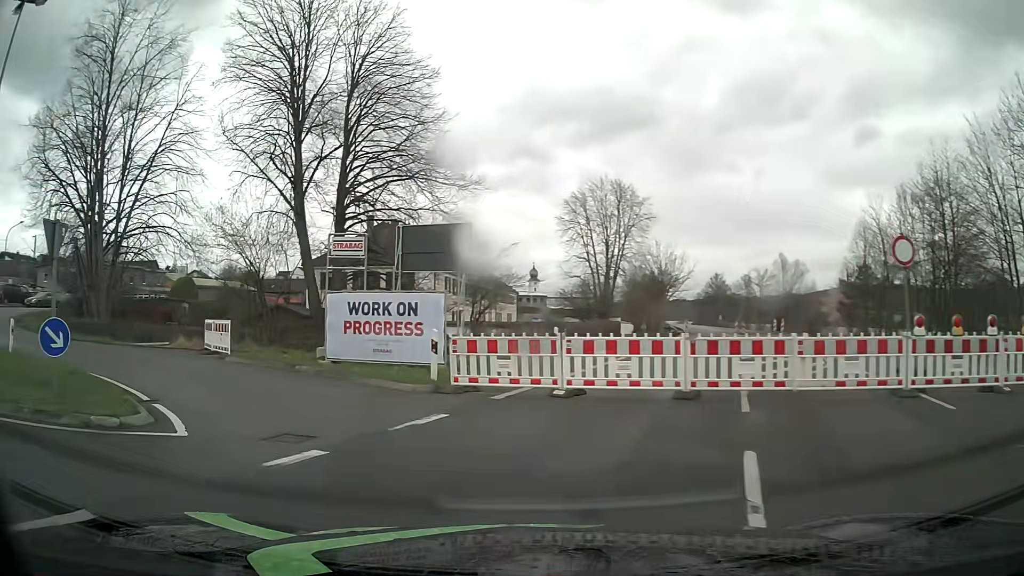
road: primary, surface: asphalt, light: Day
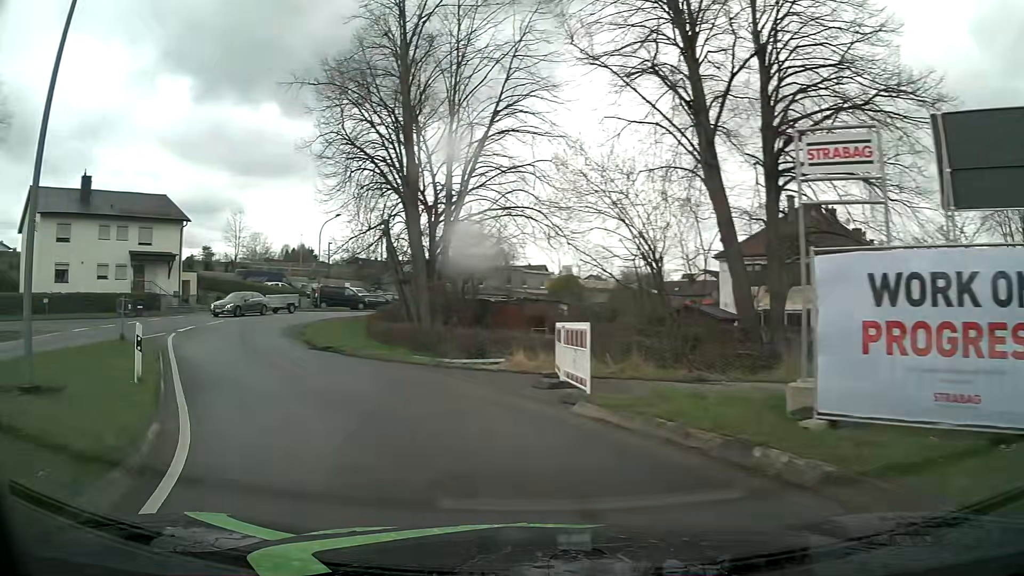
(-3.1, +10.4) m; -34°
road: unclassified
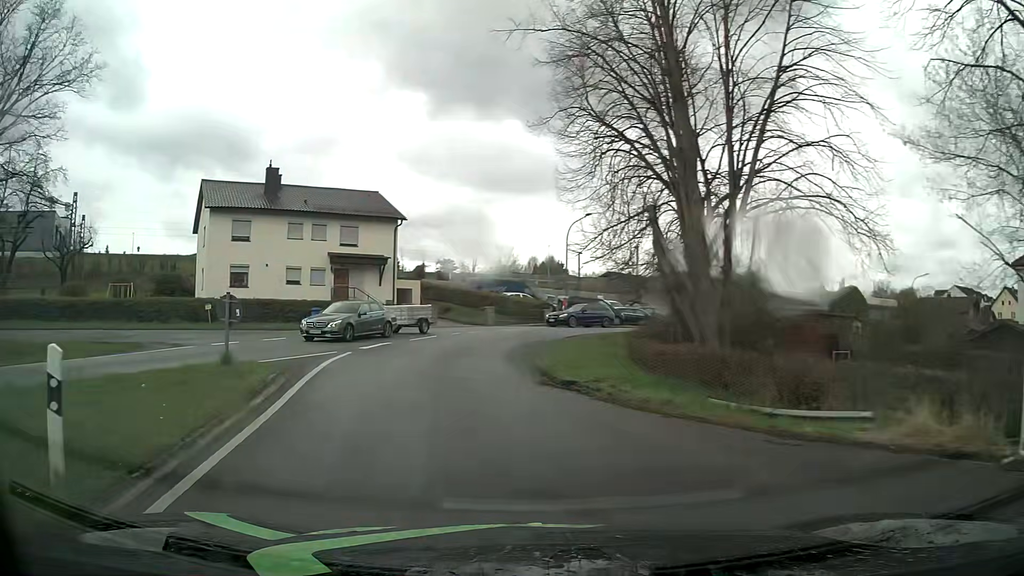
(-1.6, +7.8) m; -22°
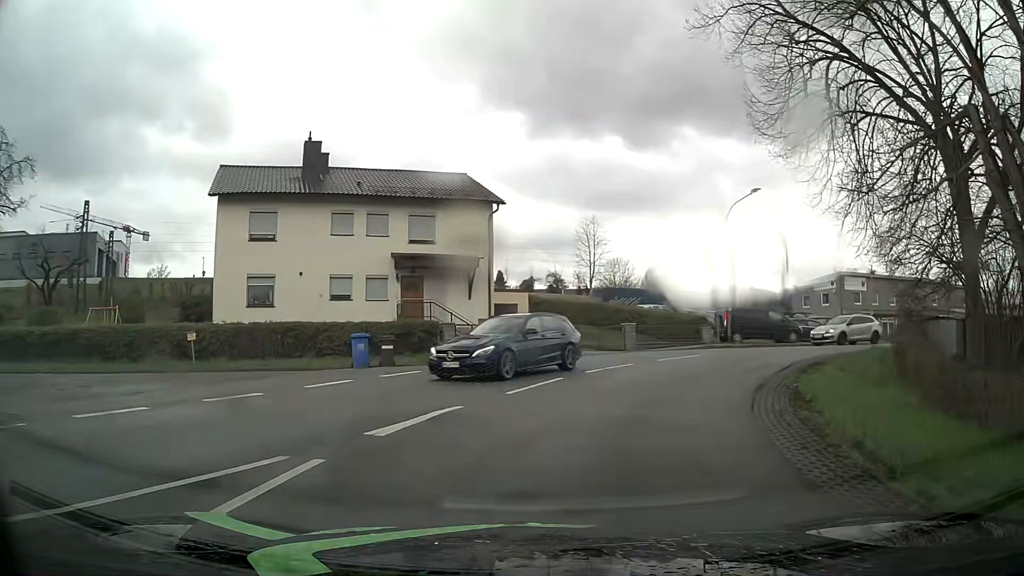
(-1.8, +12.9) m; -9°
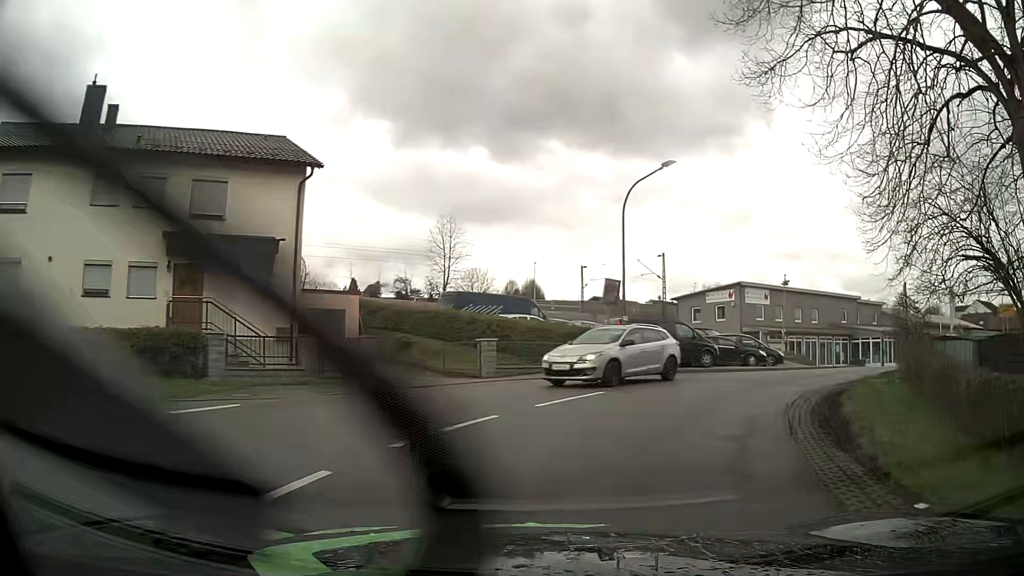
(+0.8, +8.7) m; +12°
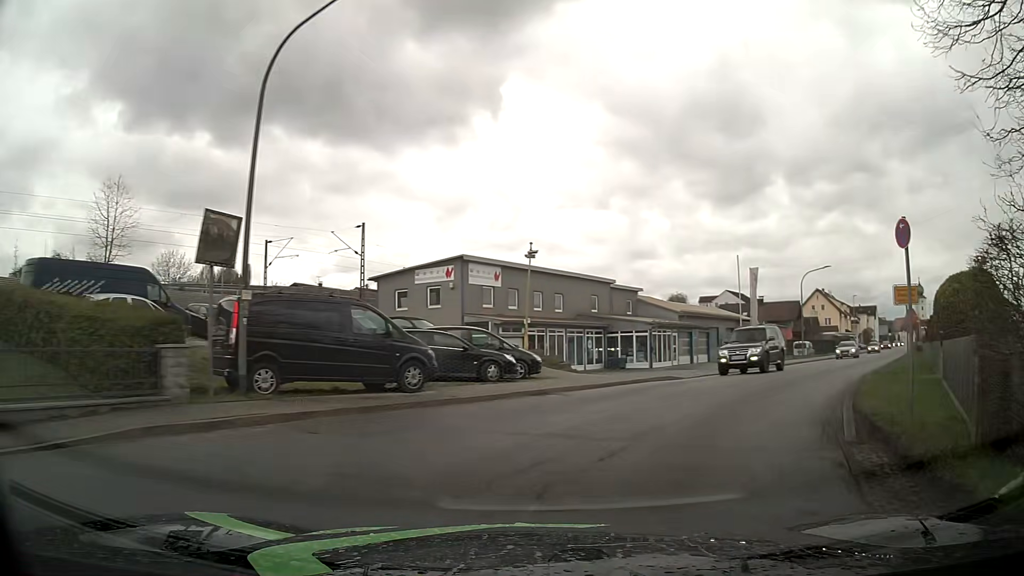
(+2.7, +12.8) m; +26°
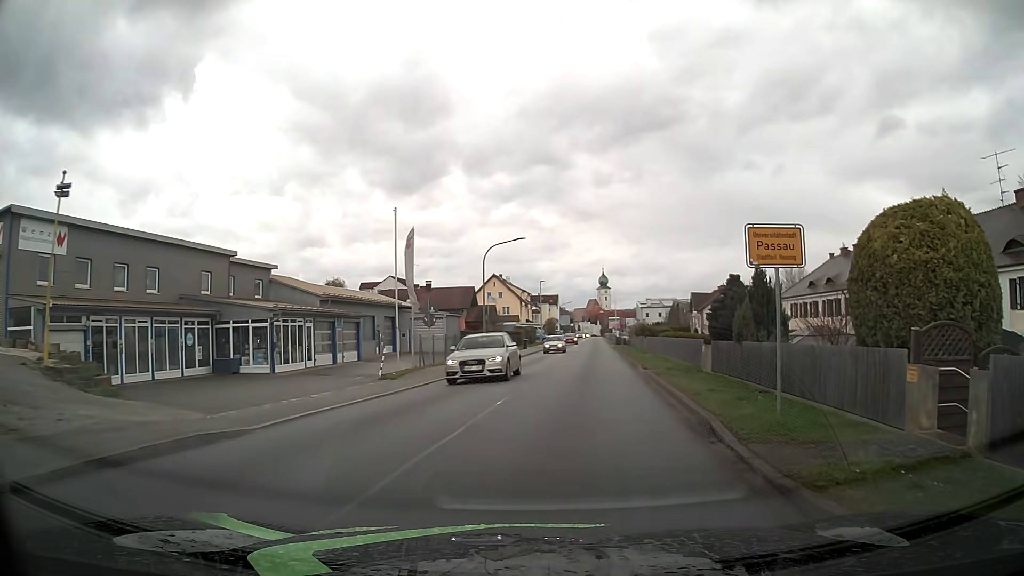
(+3.4, +13.0) m; +27°
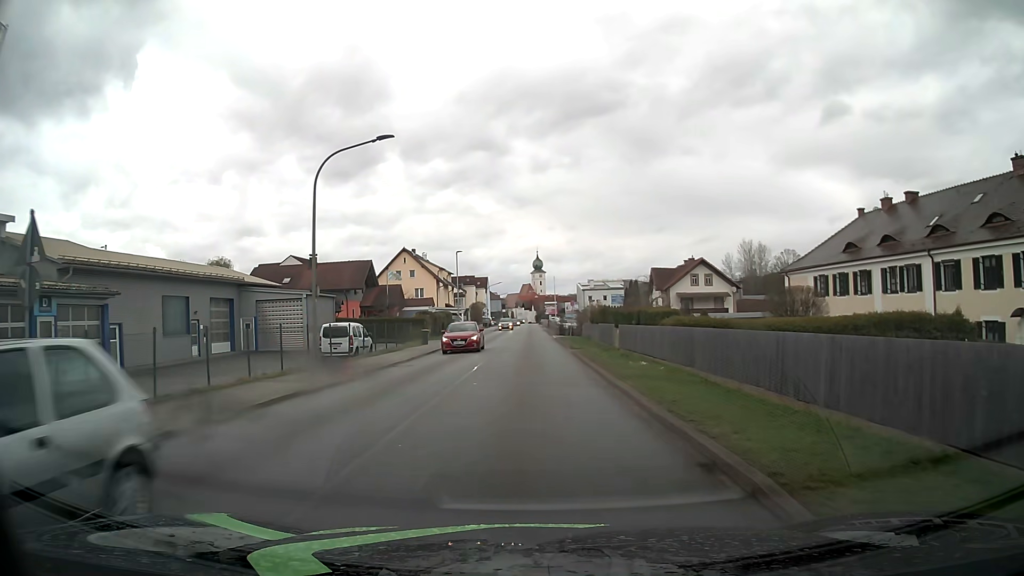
(+1.8, +21.8) m; +6°
(0, +10) (0, +20) (0, +30) (0, +40) (0, +50) (0, +60) (0, +70) (0, +80) (0, +90) (0, +100) m
